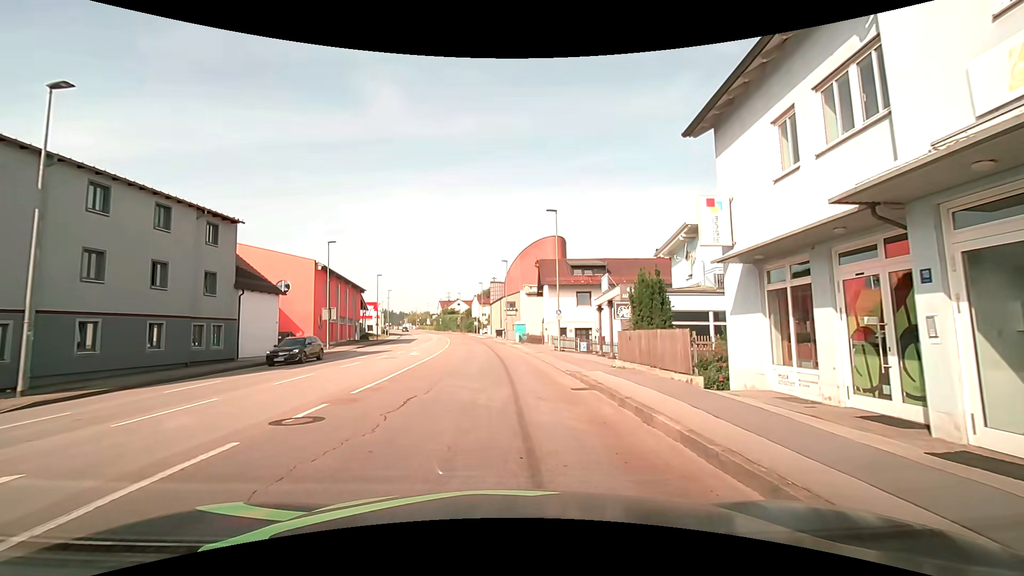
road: tertiary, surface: asphalt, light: Day
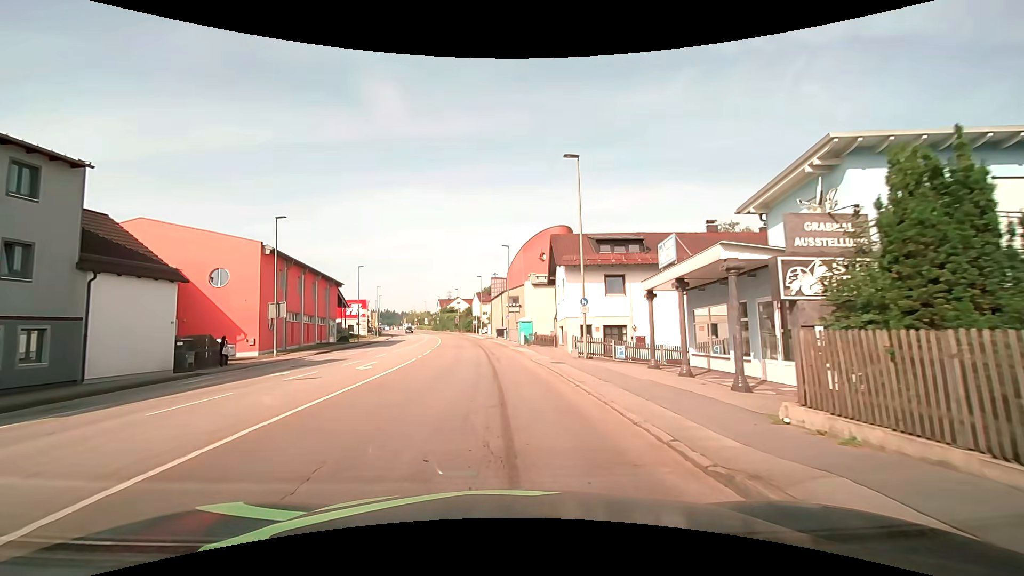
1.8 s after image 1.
(+0.1, +11.3) m; 0°
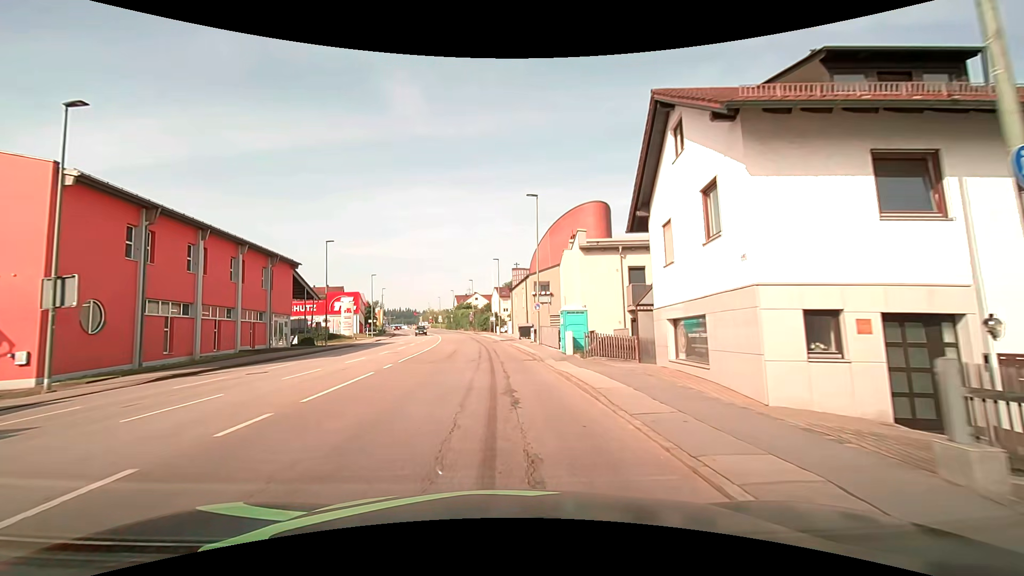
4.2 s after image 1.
(-0.6, +20.1) m; -3°
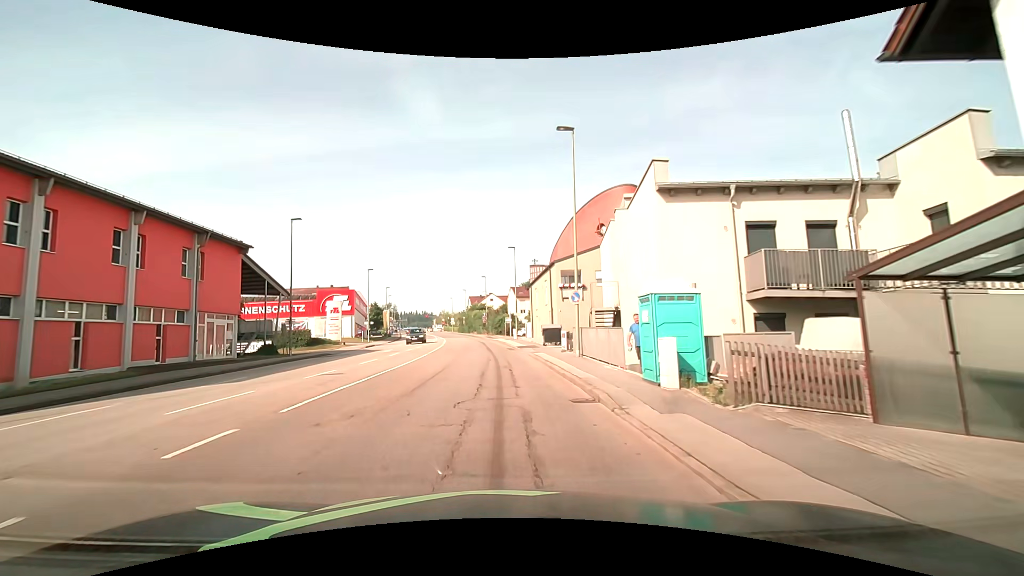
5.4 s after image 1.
(-0.3, +11.9) m; -3°
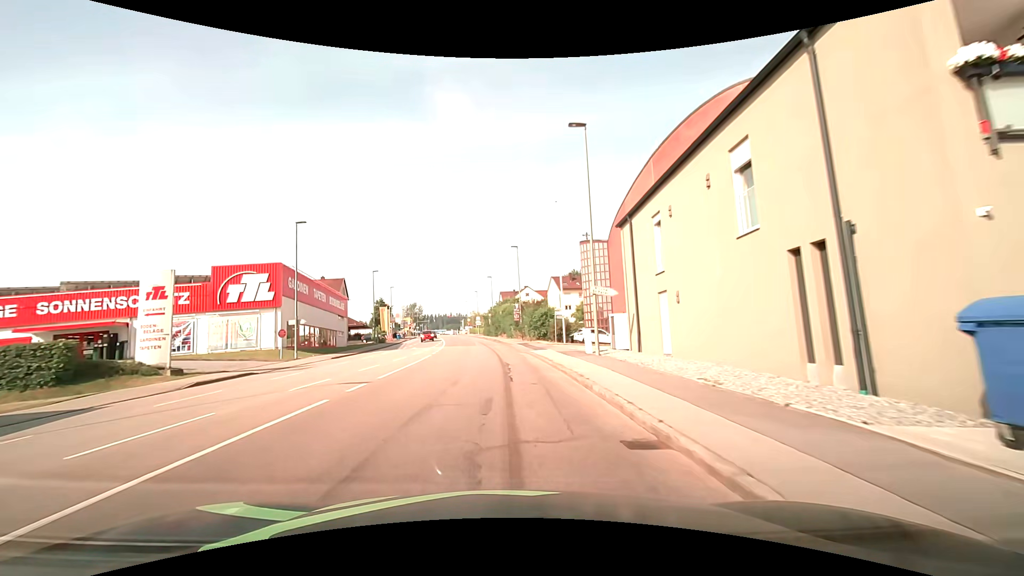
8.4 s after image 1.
(-0.8, +33.9) m; -4°
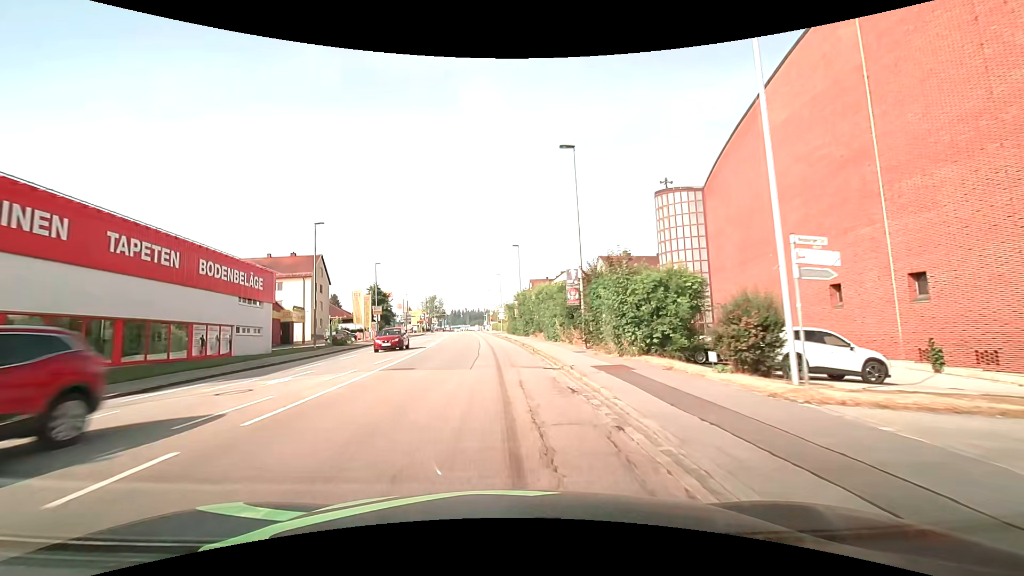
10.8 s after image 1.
(-0.7, +29.8) m; -3°
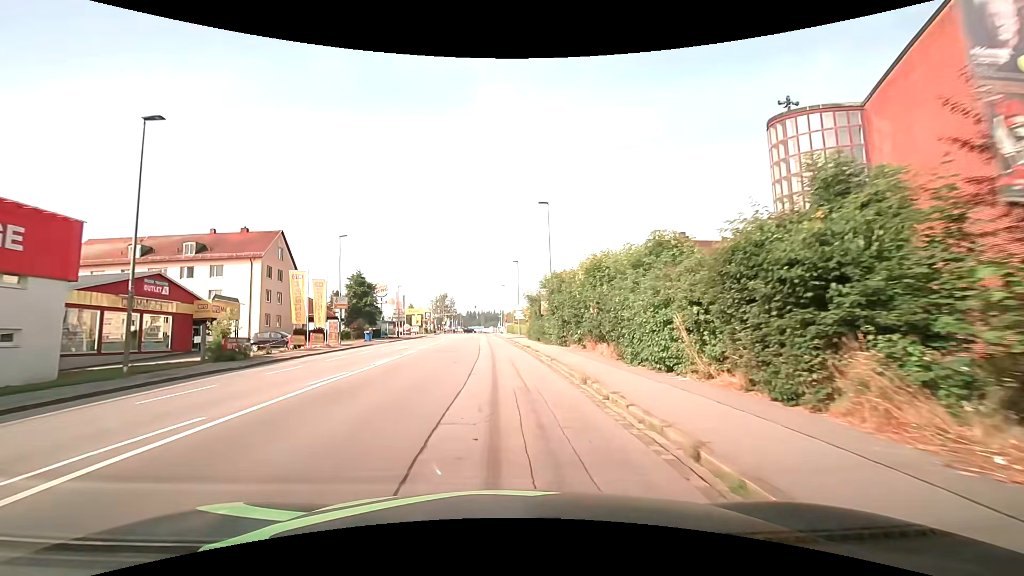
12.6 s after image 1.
(-0.4, +20.9) m; -2°
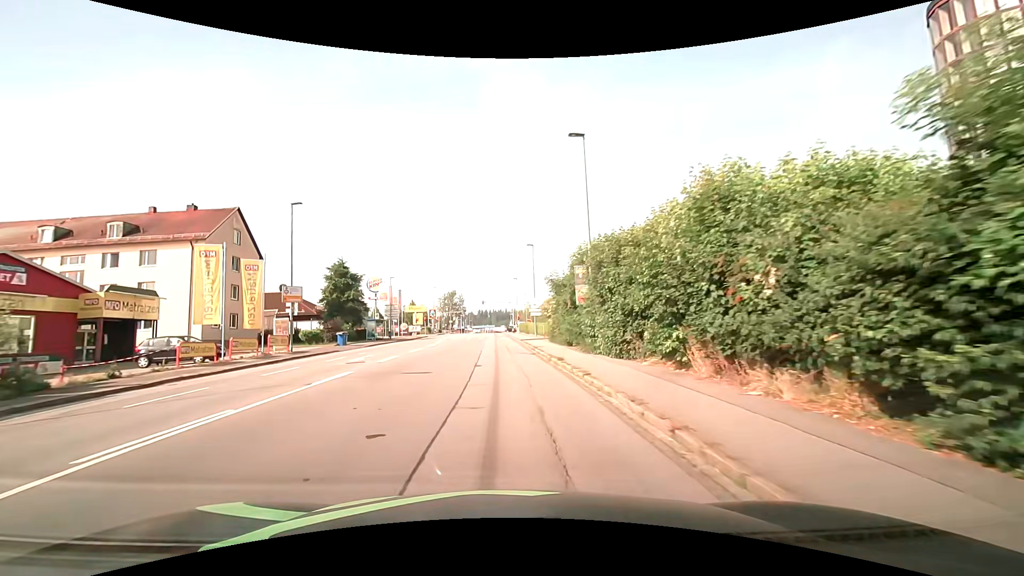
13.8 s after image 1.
(-0.1, +12.9) m; -1°
(0, +10) (0, +20) (0, +30) (-1, +40) (-1, +50) (-1, +60) (-2, +70) (-2, +80) (-2, +90) (-2, +100) m
